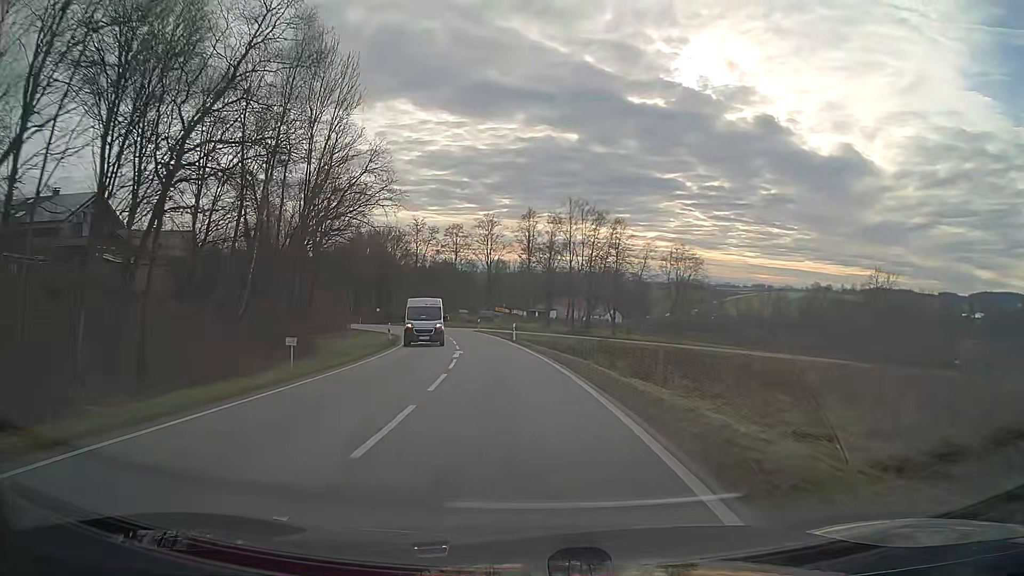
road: secondary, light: Day
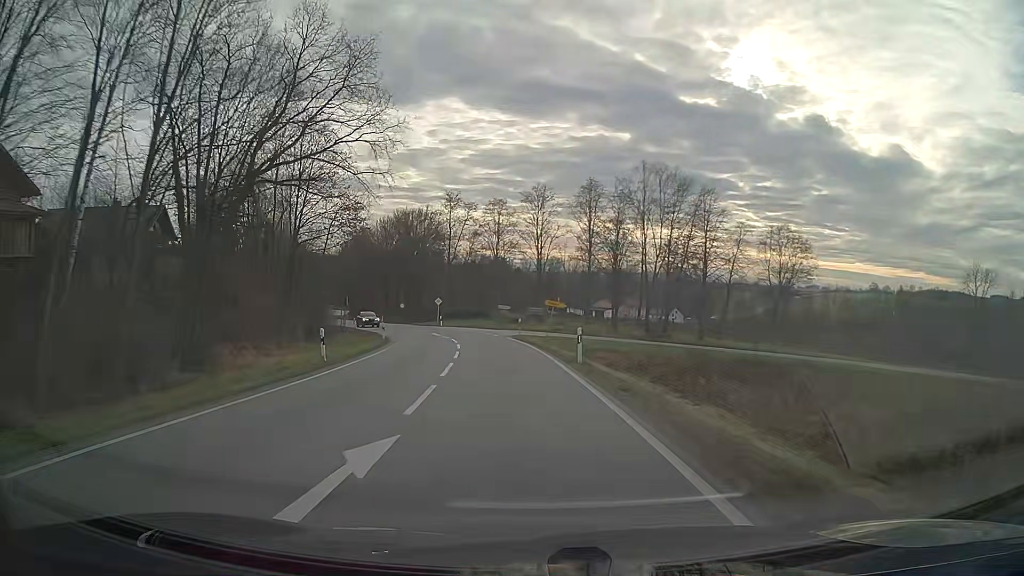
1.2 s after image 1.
(-0.8, +21.6) m; -4°
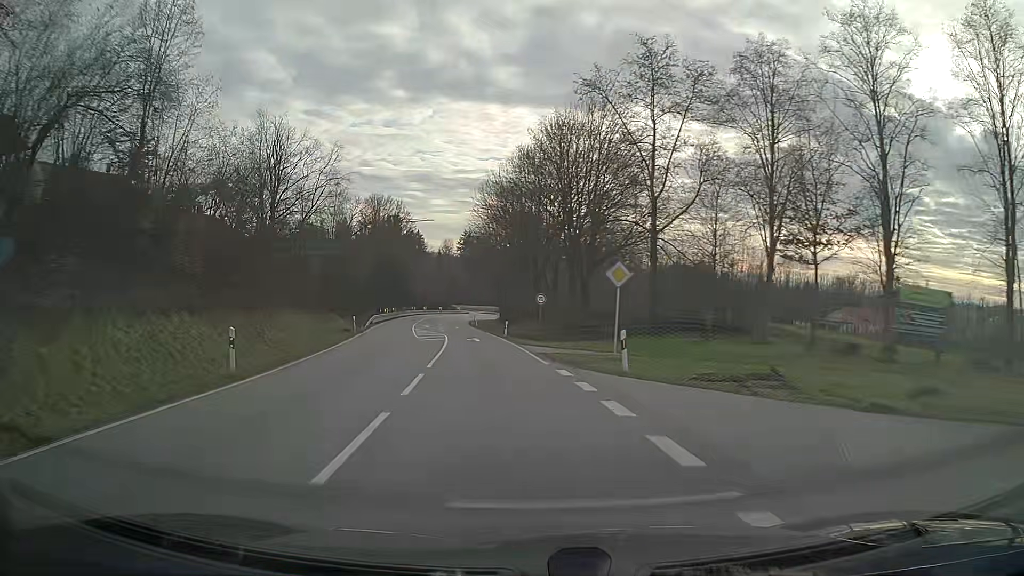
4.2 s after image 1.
(-6.9, +51.8) m; -17°
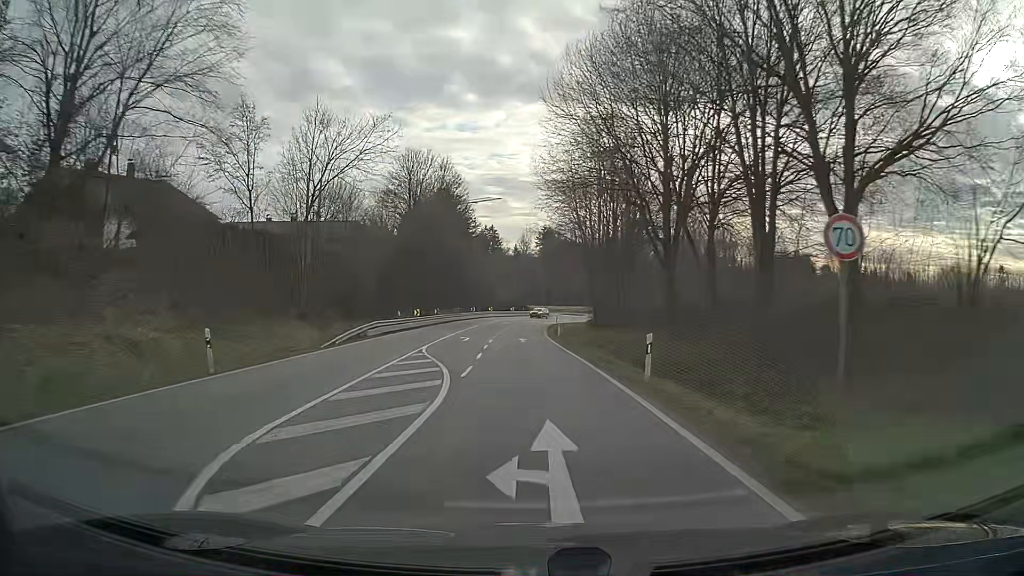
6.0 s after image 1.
(-2.0, +30.7) m; -6°
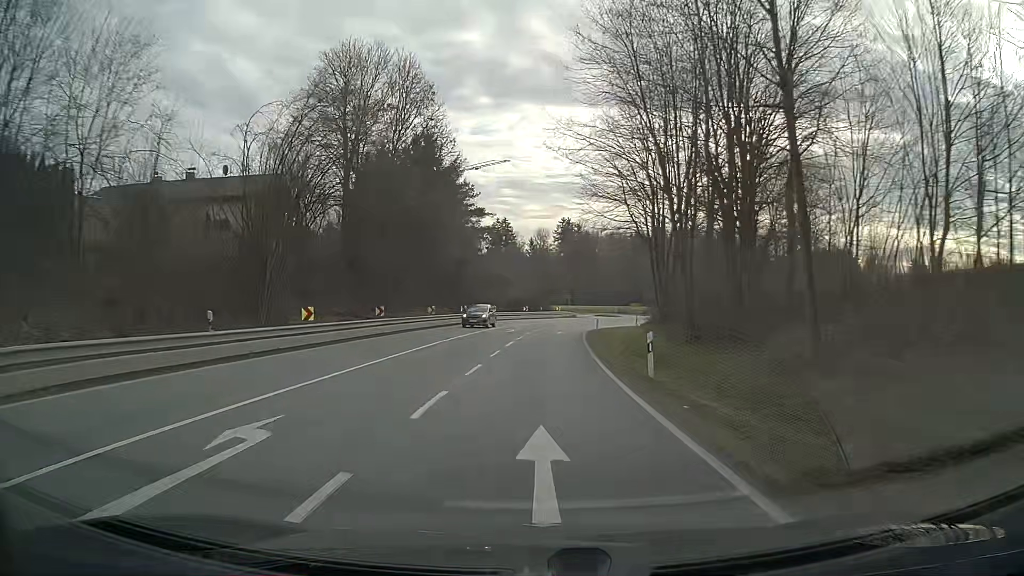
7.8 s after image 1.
(-0.1, +30.3) m; -1°
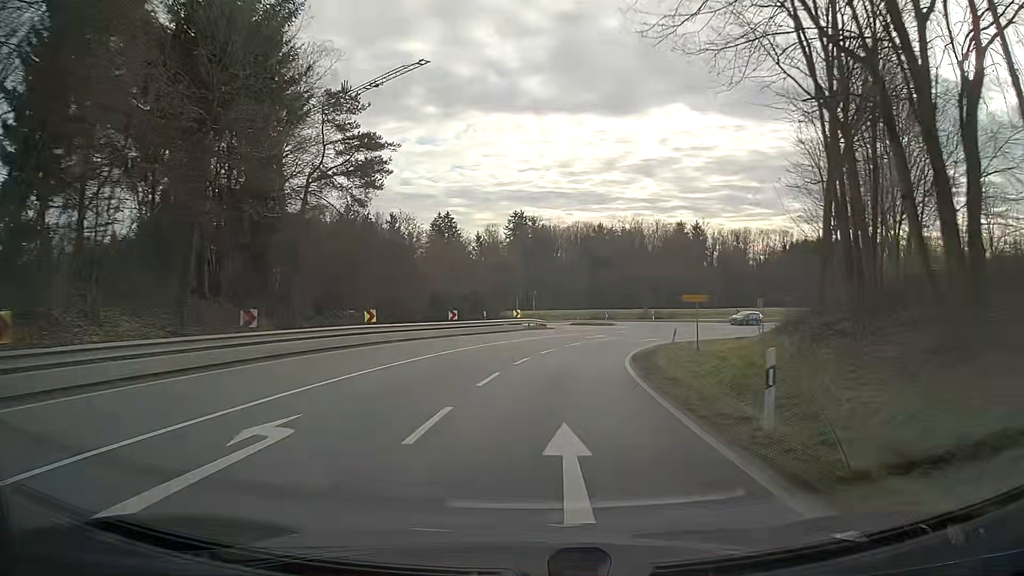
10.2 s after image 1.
(+0.9, +37.5) m; +5°
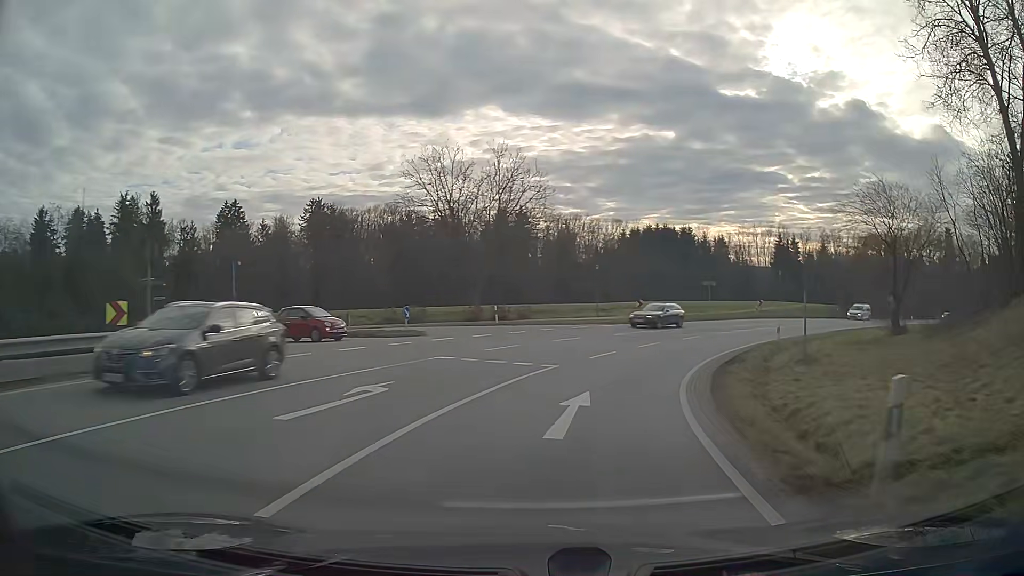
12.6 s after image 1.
(+4.0, +32.7) m; +17°
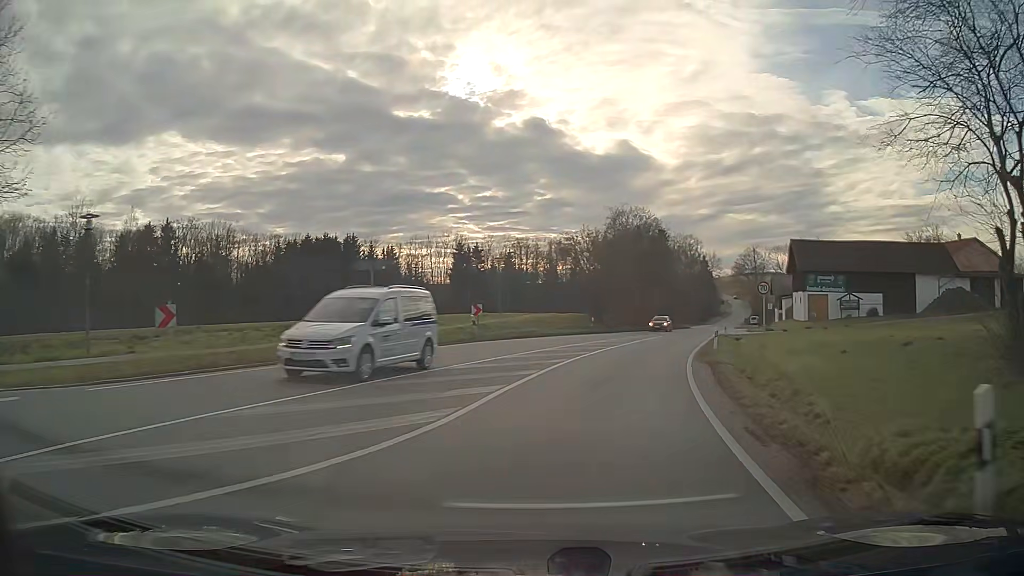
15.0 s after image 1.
(+7.5, +29.7) m; +28°
